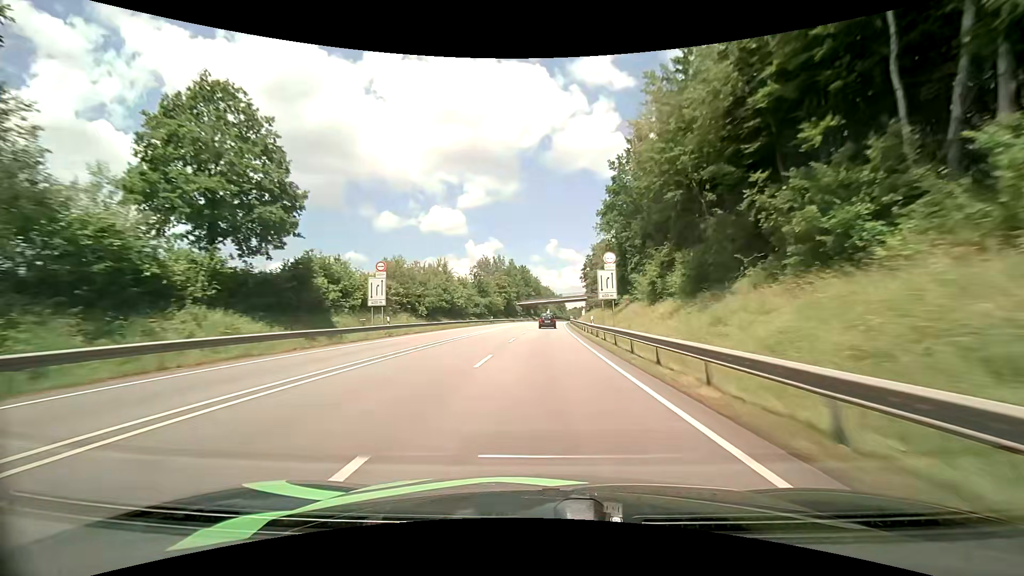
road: primary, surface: asphalt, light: Day
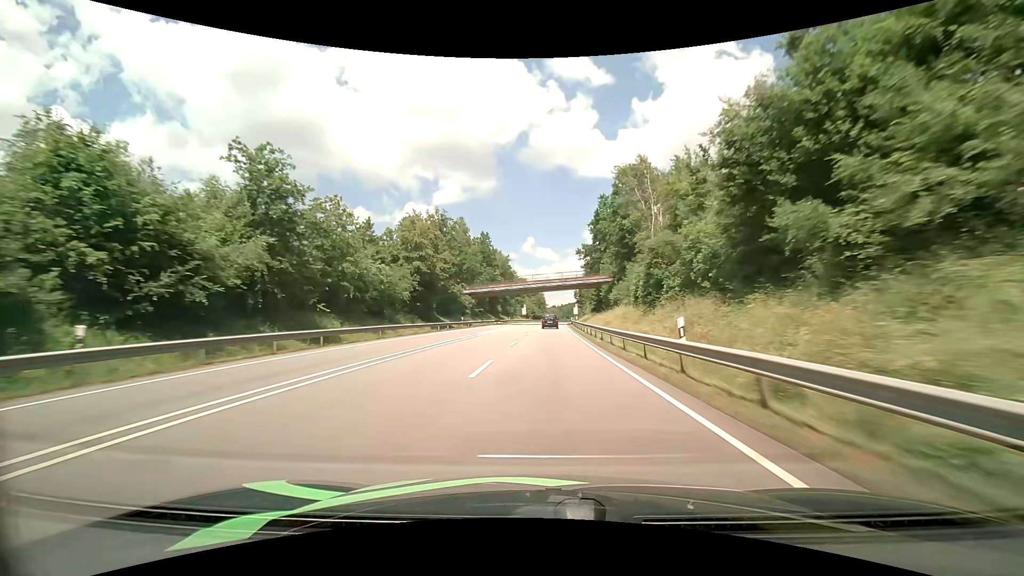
(+2.0, +74.5) m; +3°
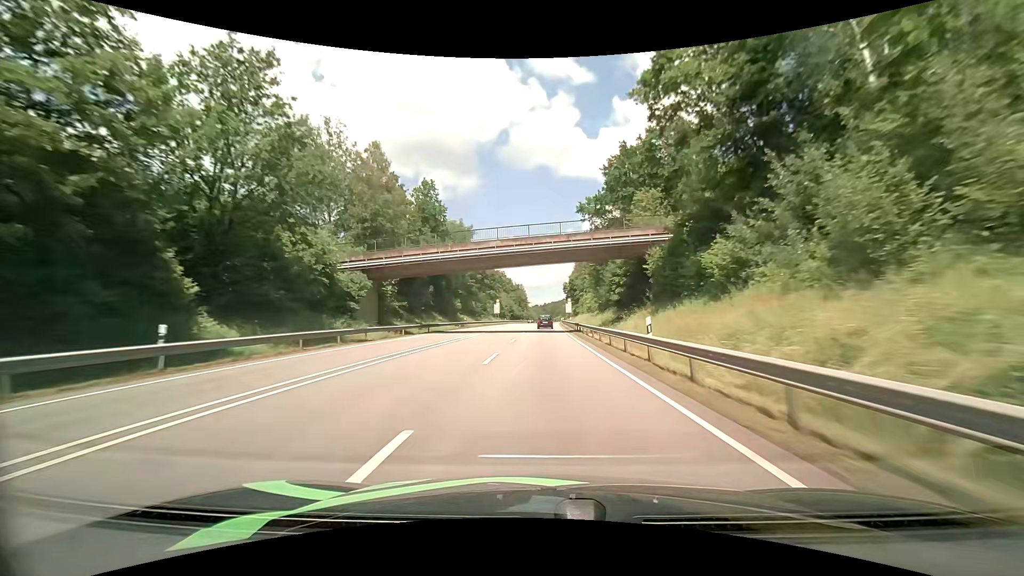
(+0.6, +45.4) m; +2°
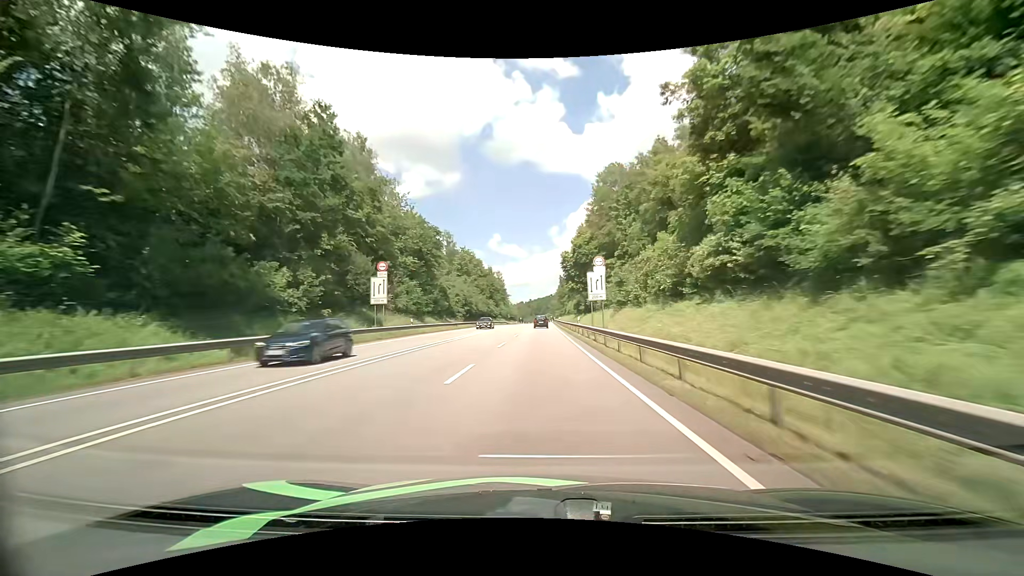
(+0.9, +76.4) m; +2°
(0, +10) (0, +20) (0, +30) (0, +40) (0, +50) (0, +60) (0, +70) (0, +80) (0, +90) (0, +100) m
